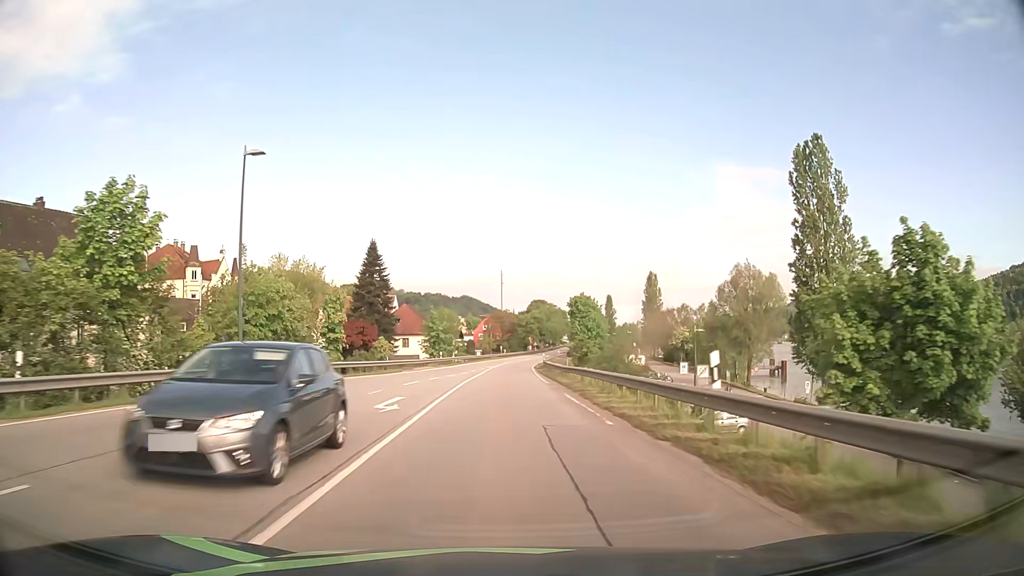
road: primary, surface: asphalt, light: Day
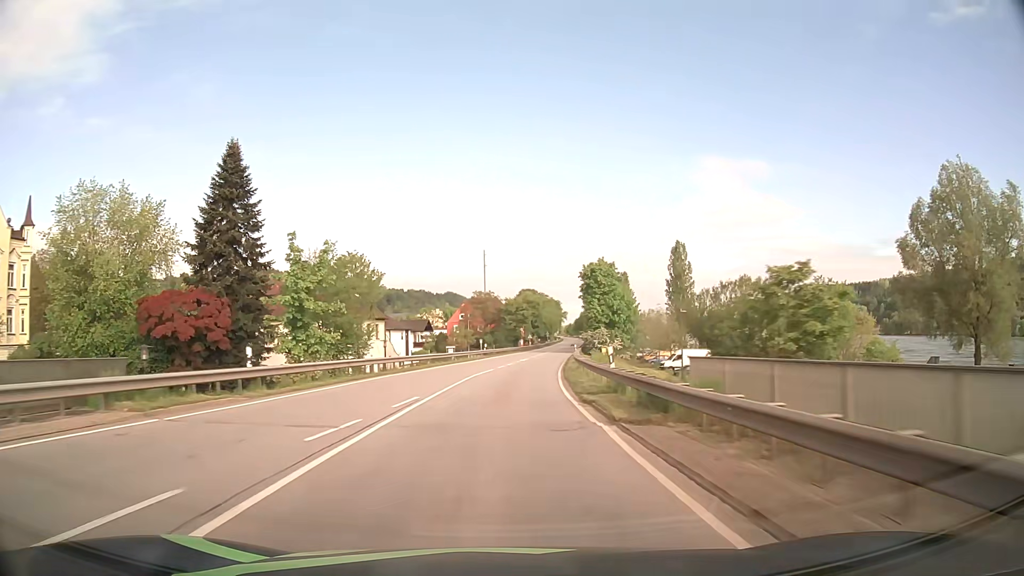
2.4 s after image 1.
(+0.4, +47.8) m; +1°
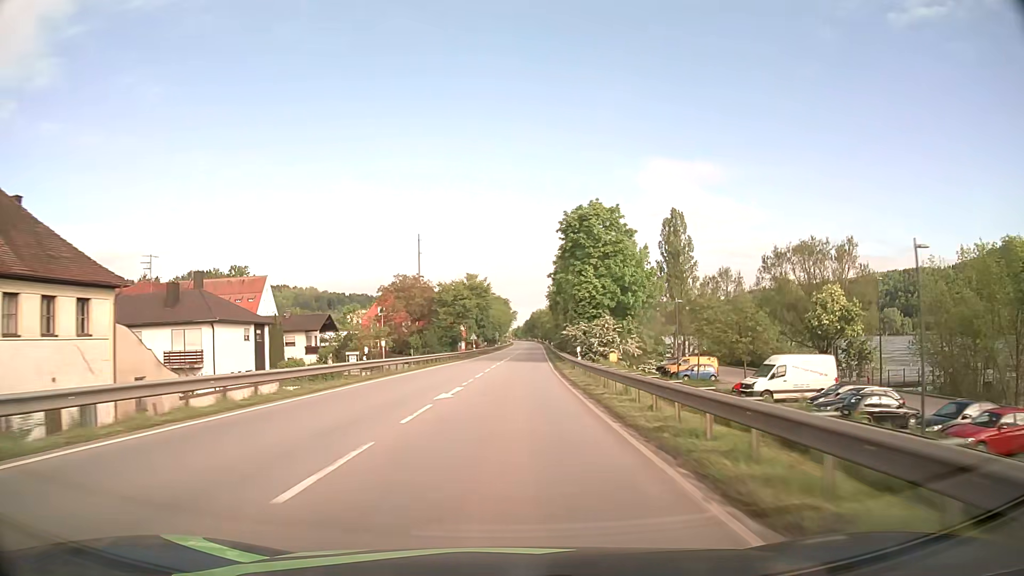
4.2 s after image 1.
(+1.4, +40.6) m; +5°
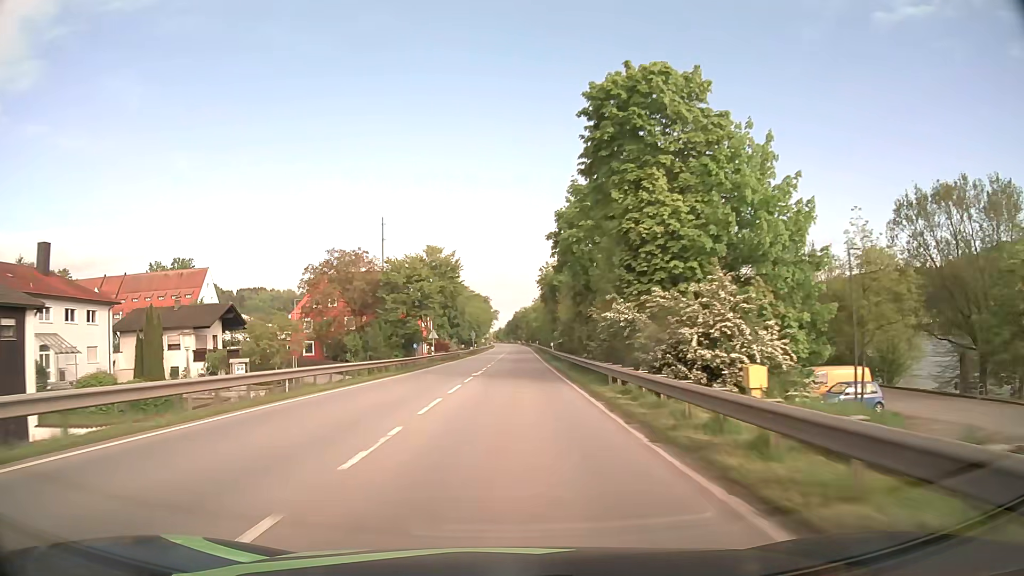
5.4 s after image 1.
(+0.4, +28.7) m; +2°
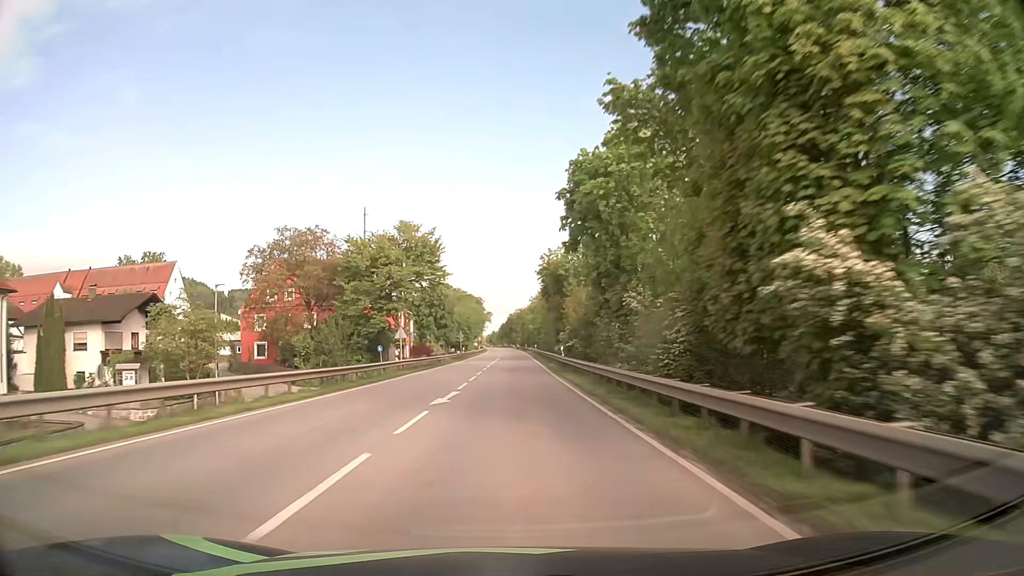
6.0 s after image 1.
(+0.1, +14.8) m; 0°
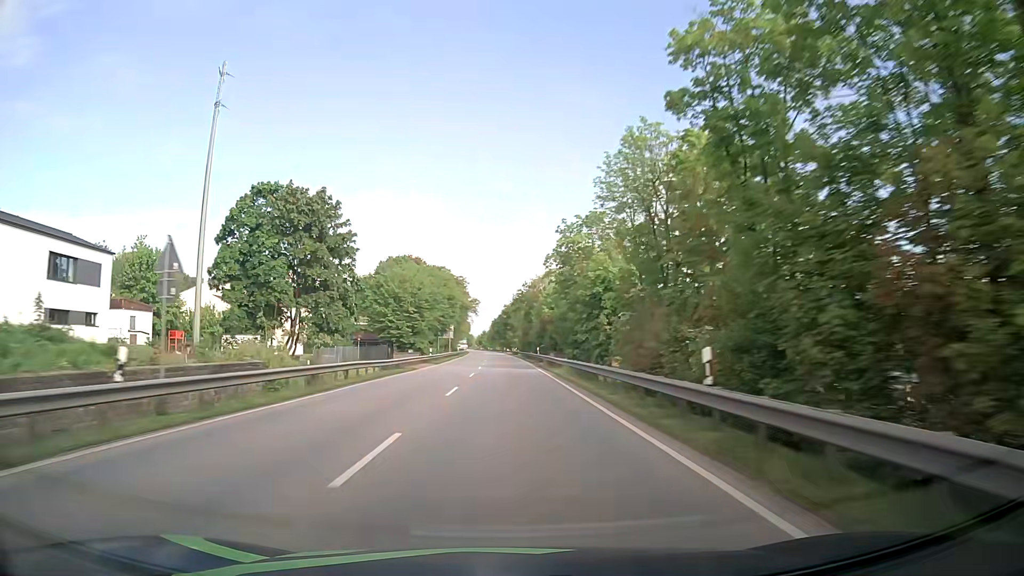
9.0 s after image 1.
(+0.9, +77.0) m; +1°
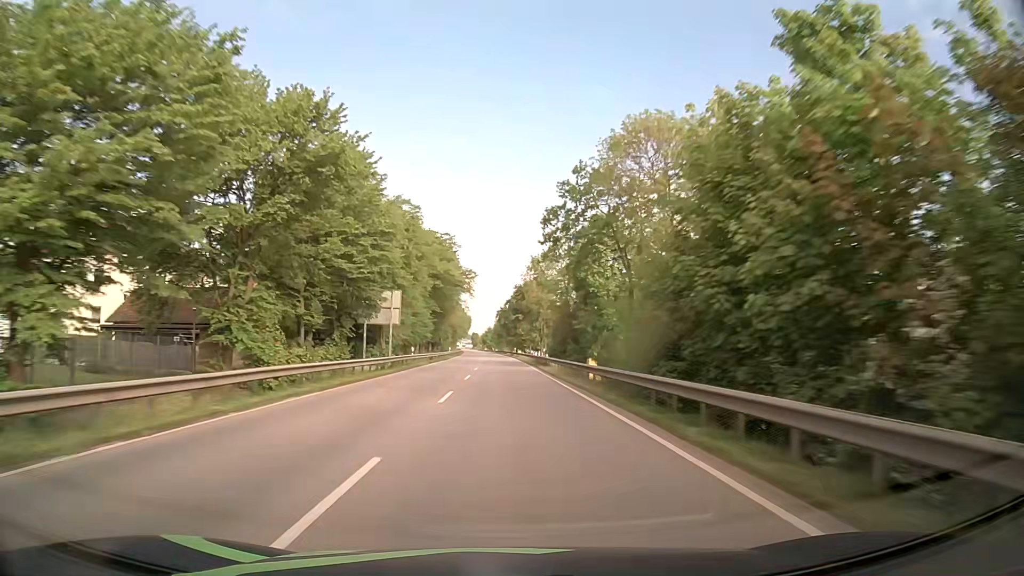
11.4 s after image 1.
(-0.7, +62.9) m; -1°
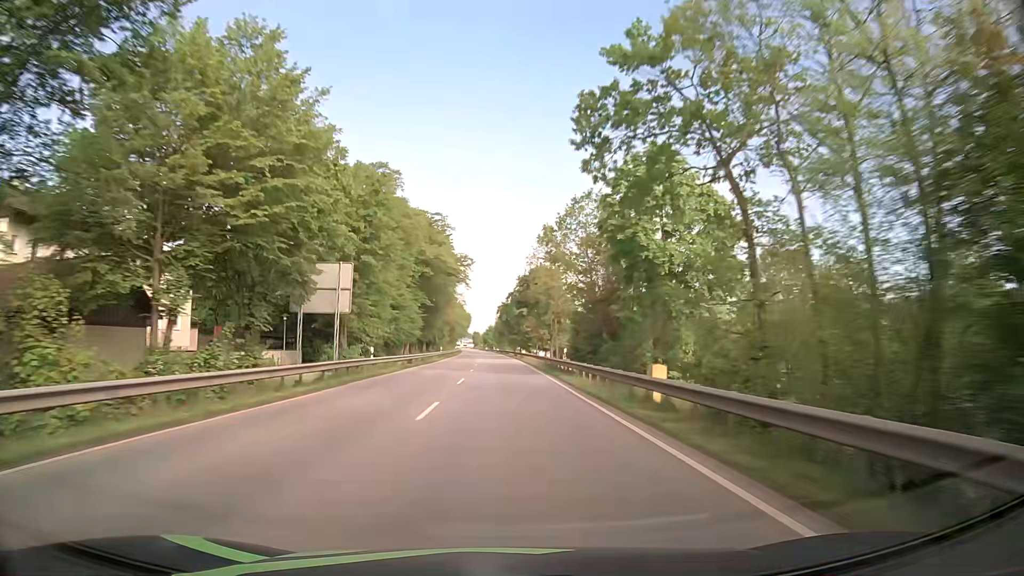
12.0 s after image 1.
(0.0, +15.8) m; 0°
(0, +10) (0, +20) (0, +30) (0, +40) (0, +50) (-1, +60) (-1, +70) (-1, +80) (-1, +90) (-2, +100) m
